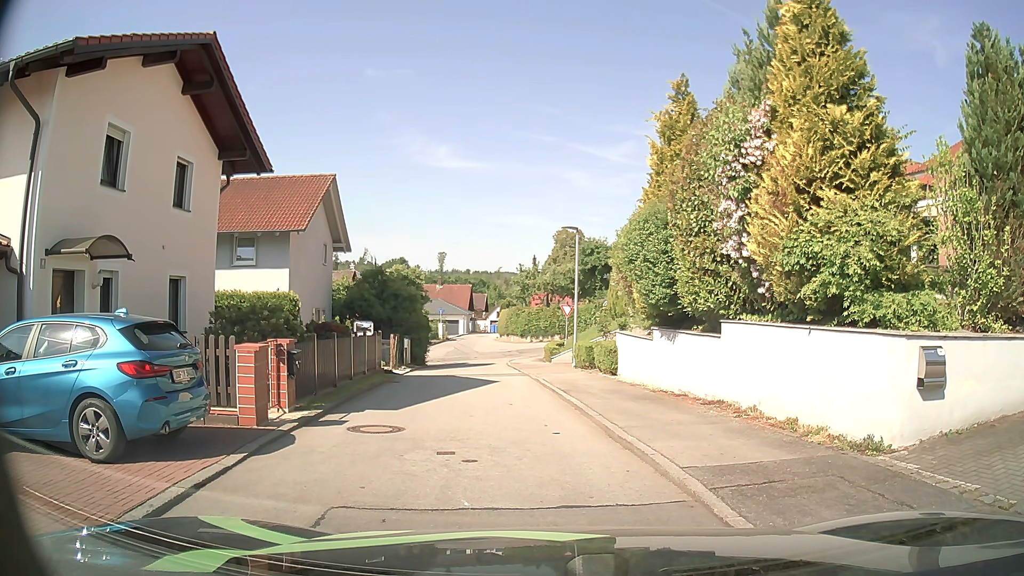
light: Day
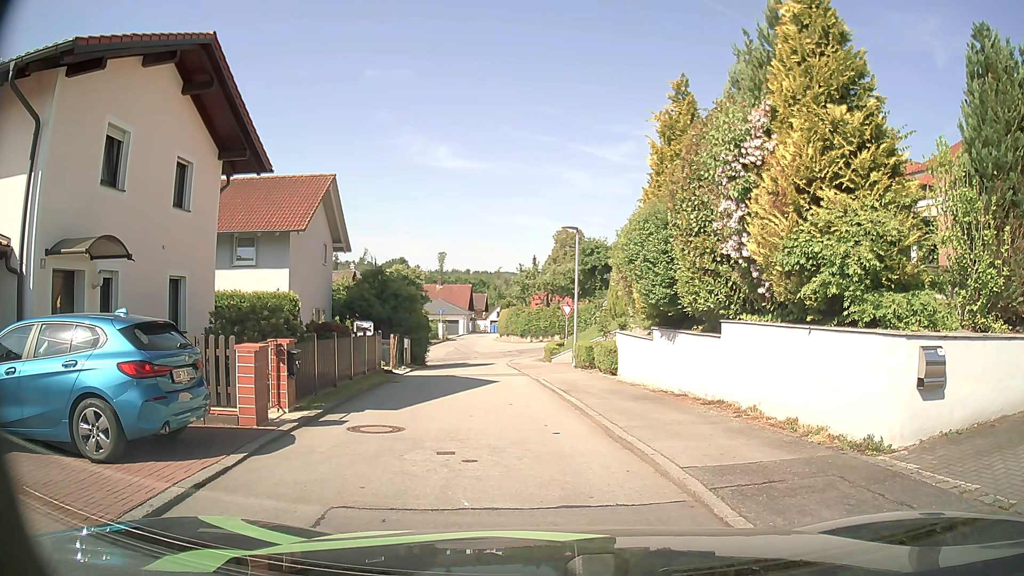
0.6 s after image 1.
(0.0, 0.0) m; 0°
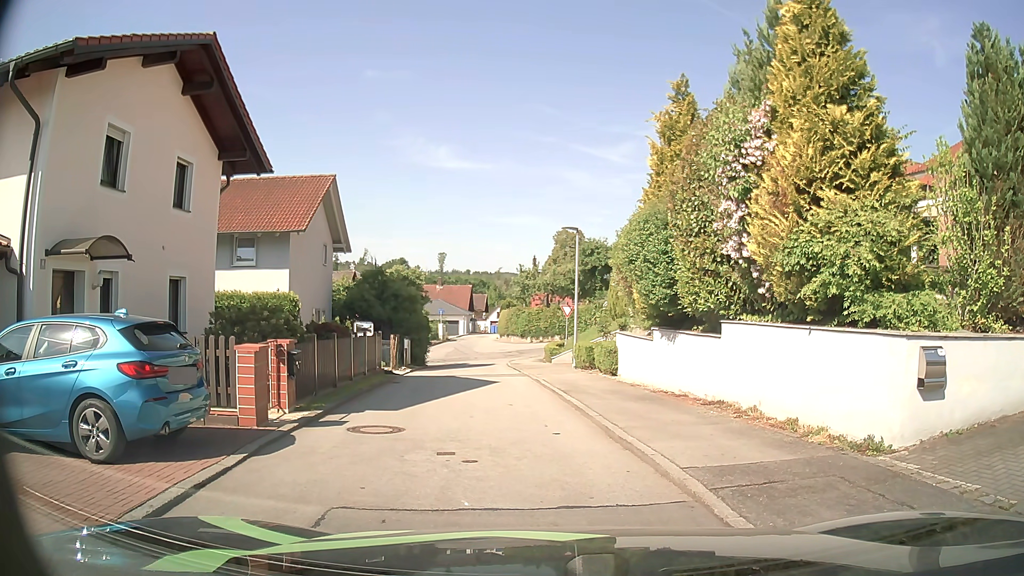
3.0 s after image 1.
(0.0, 0.0) m; 0°
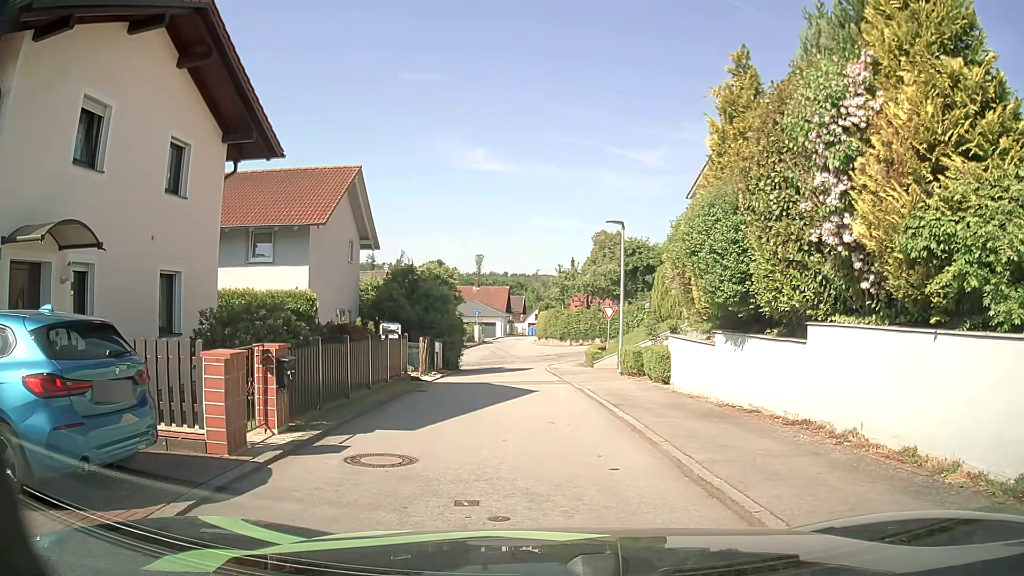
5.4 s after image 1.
(-0.1, +2.1) m; -5°
